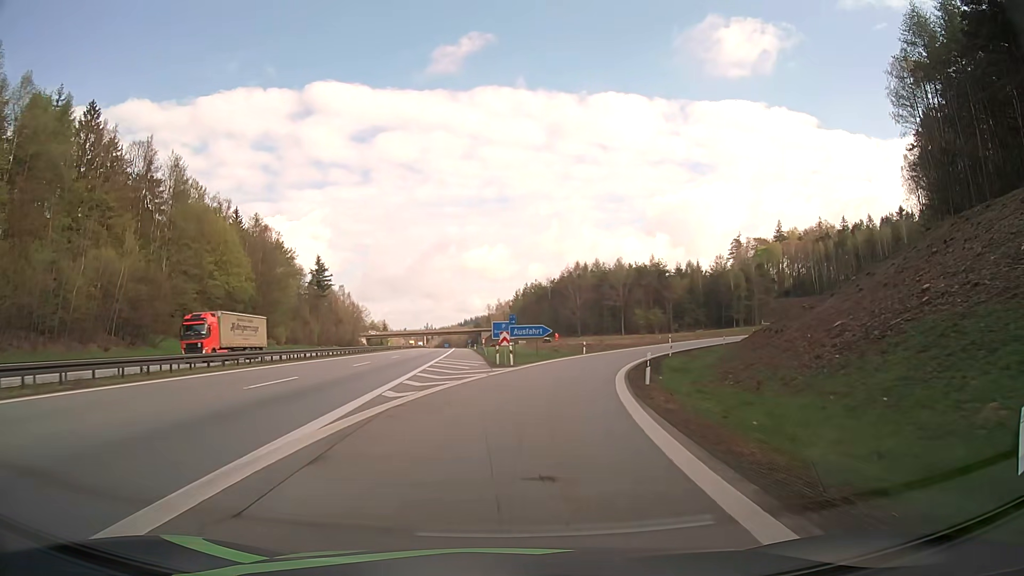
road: motorway_link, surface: asphalt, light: Day
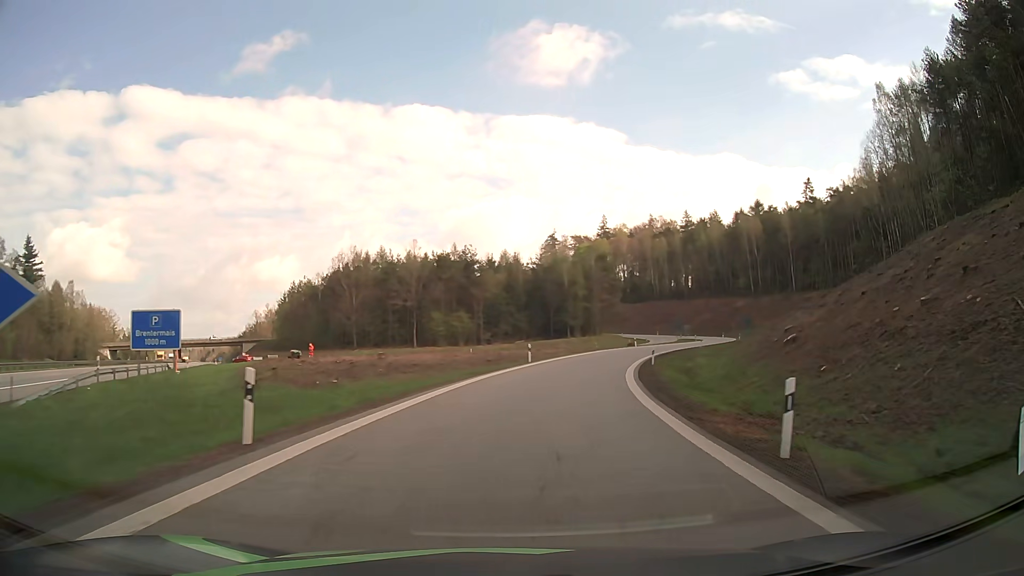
(+6.8, +46.8) m; +18°
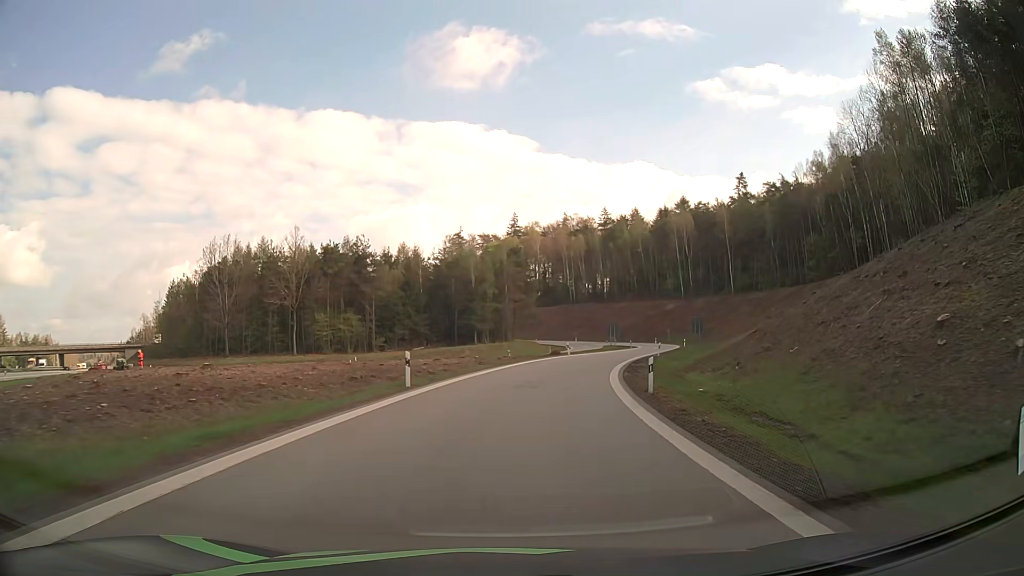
(+1.4, +19.5) m; +8°
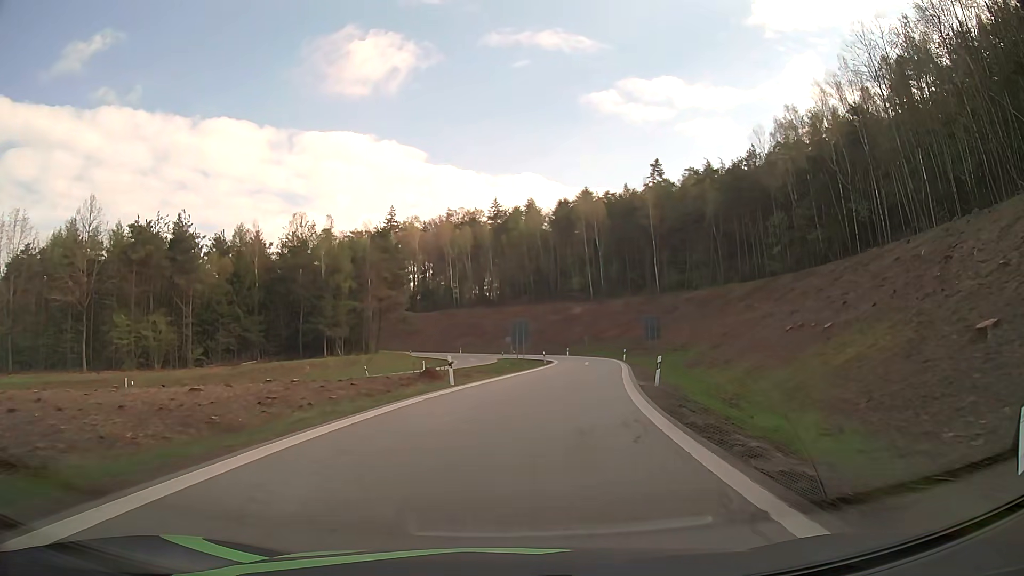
(+2.7, +30.4) m; +10°
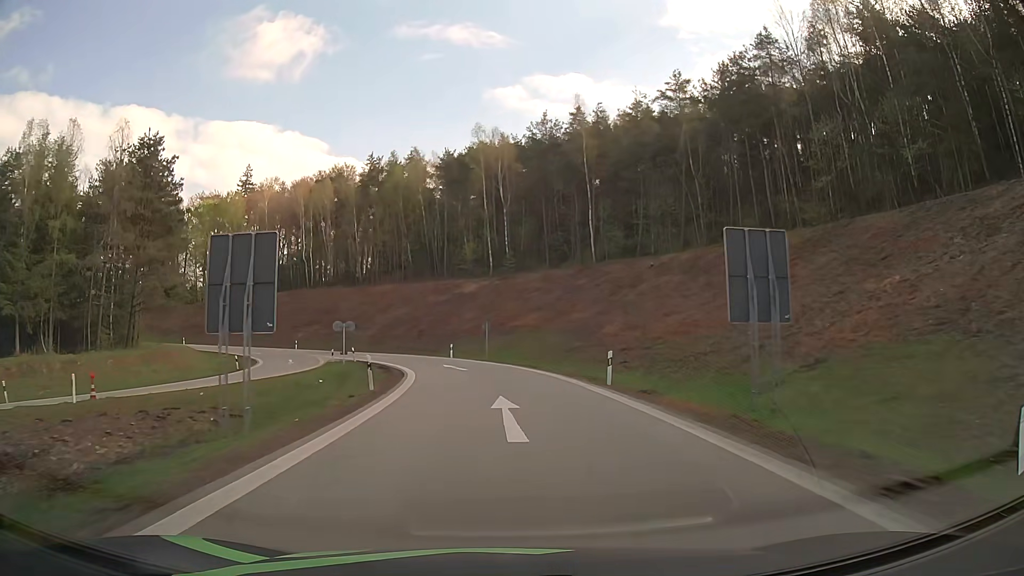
(+4.3, +41.2) m; +9°
